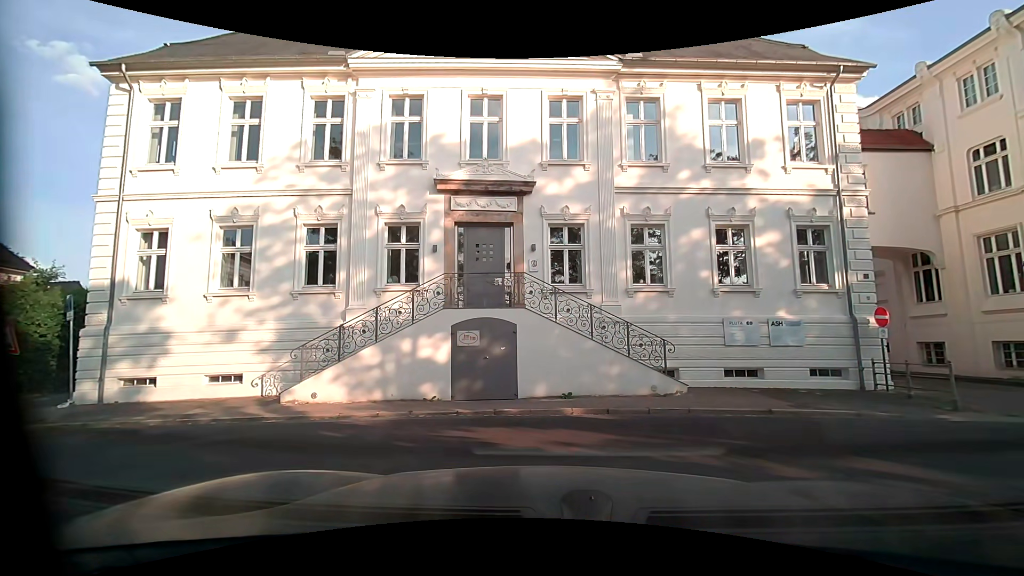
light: Day
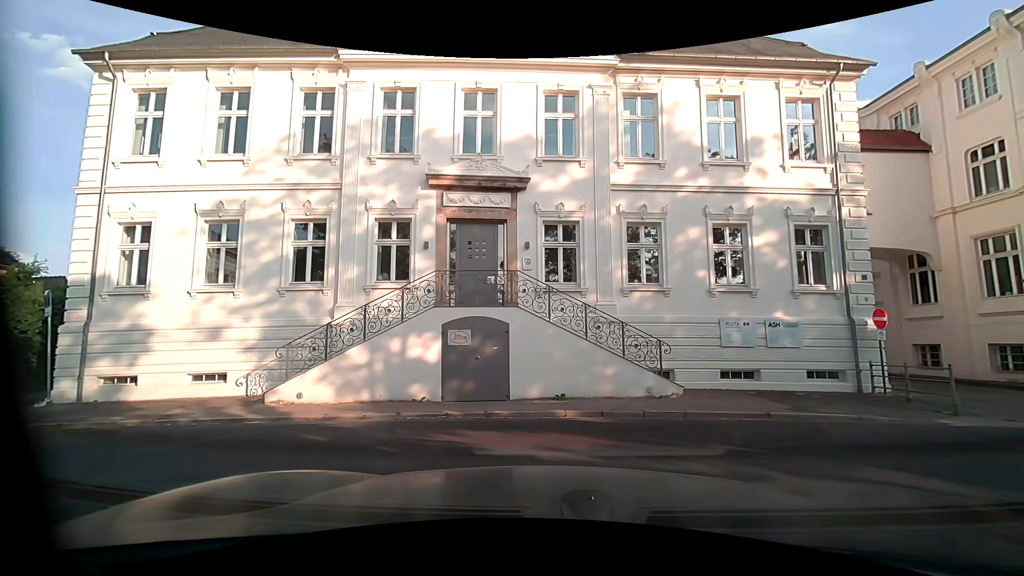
(0.0, +0.3) m; 0°
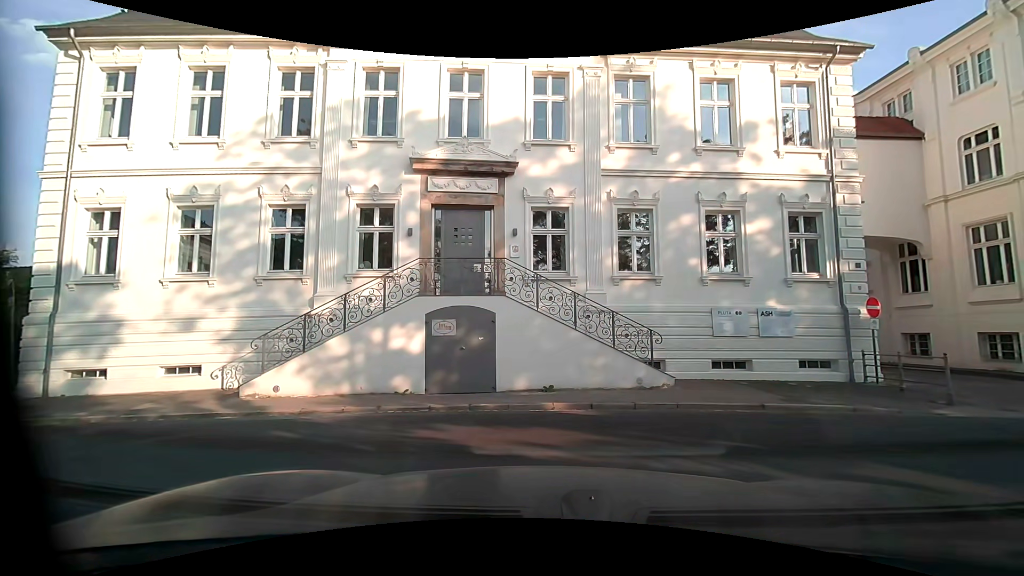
(0.0, +0.5) m; 0°
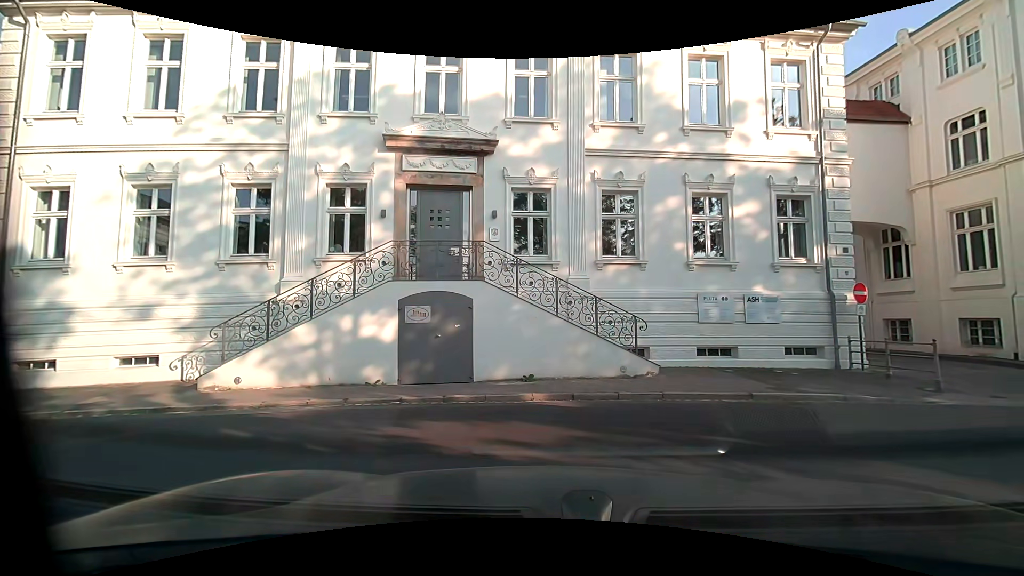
(0.0, +0.6) m; 0°
